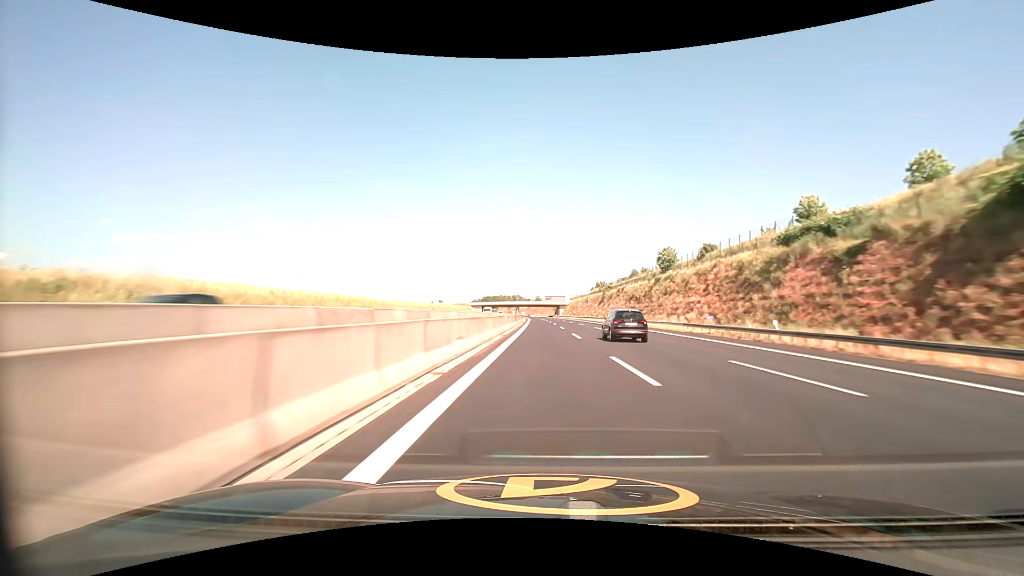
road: motorway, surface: asphalt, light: Day
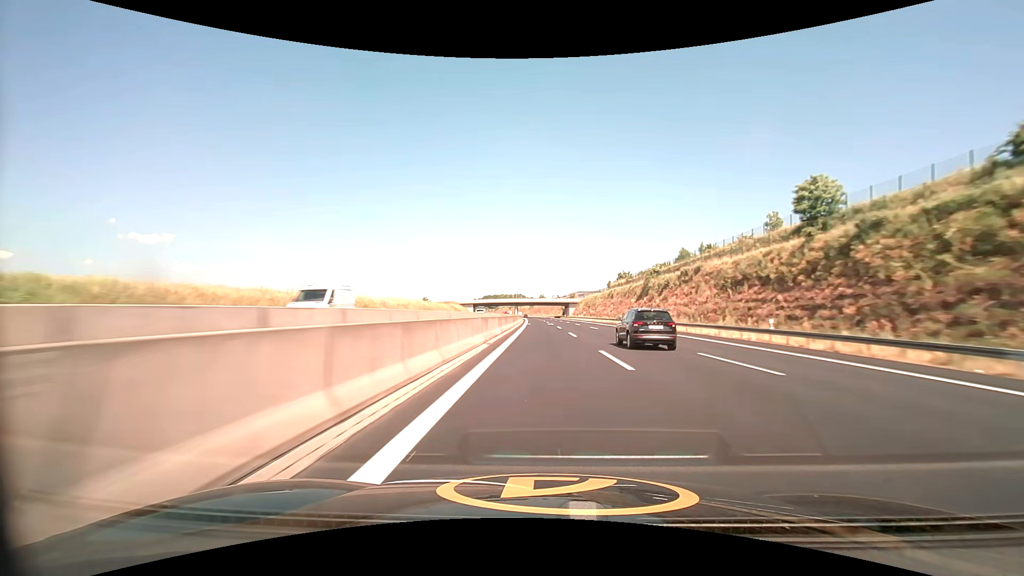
(-0.2, +51.0) m; 0°
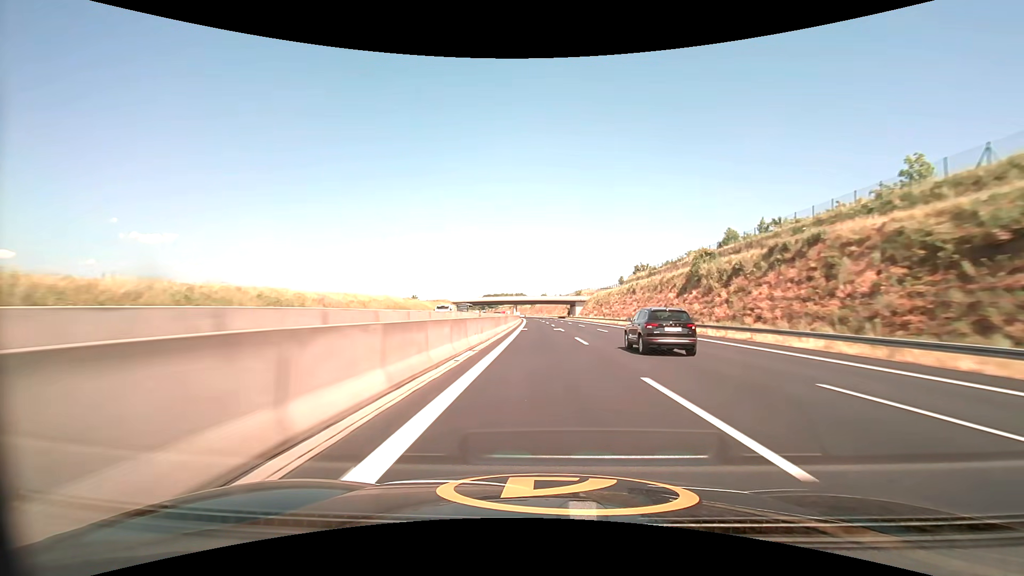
(-0.1, +25.6) m; 0°
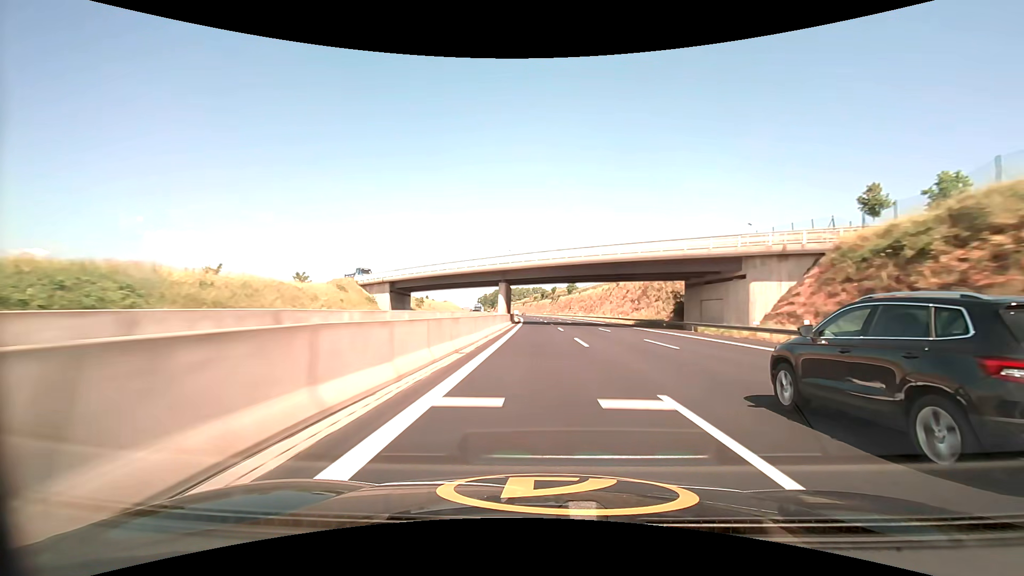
(-2.3, +127.4) m; -2°
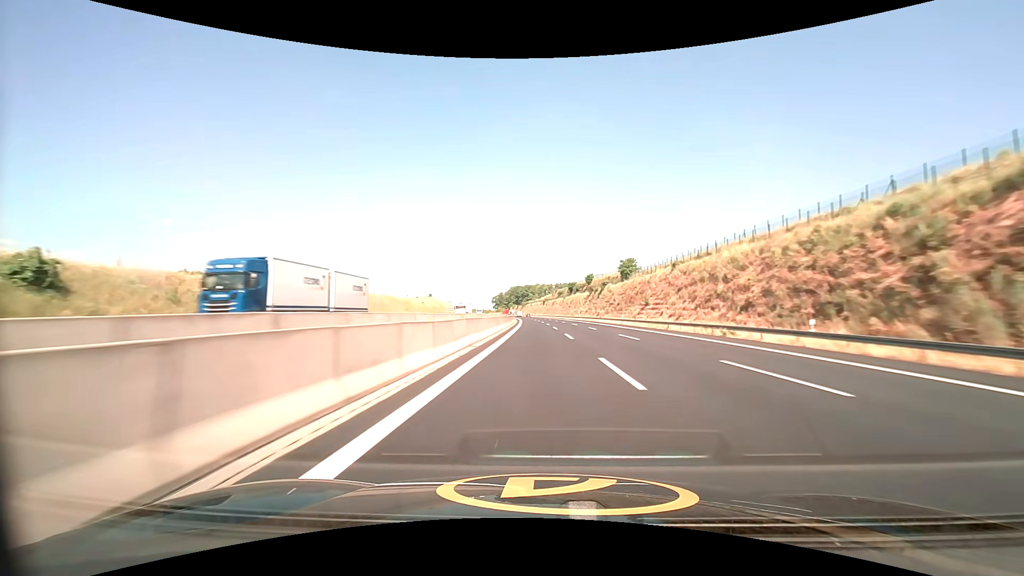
(-1.8, +100.3) m; -2°
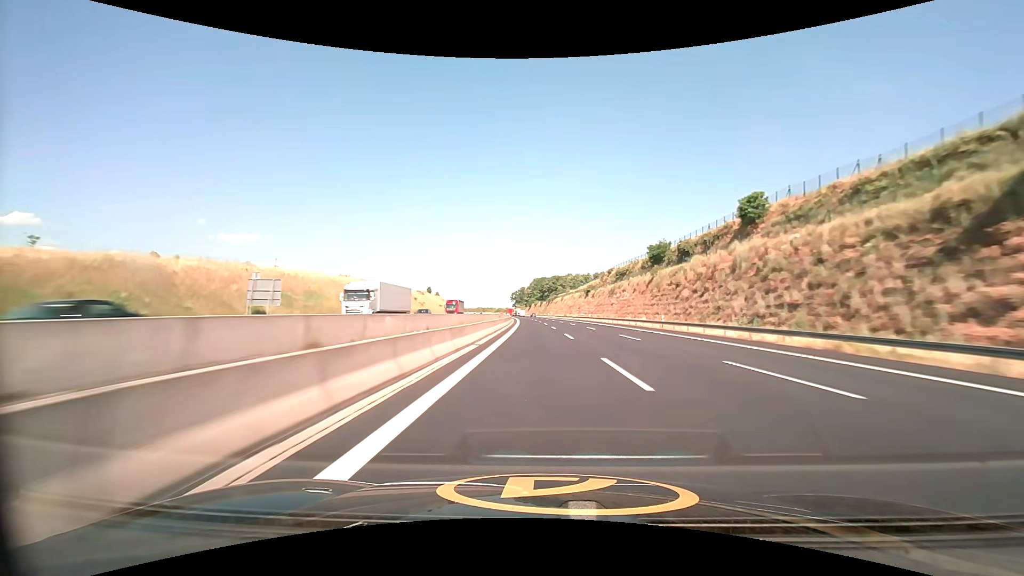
(-3.9, +125.2) m; -3°
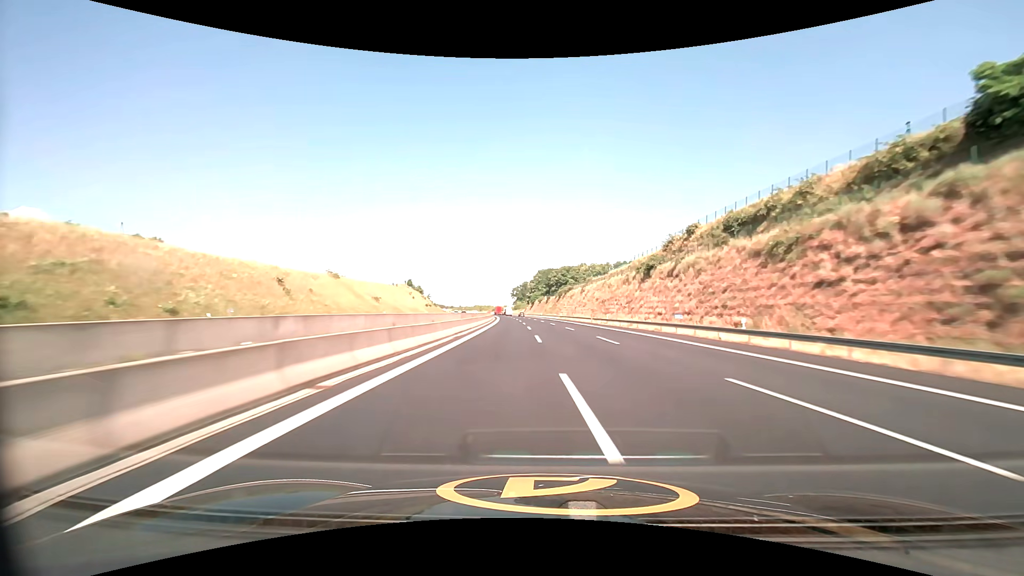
(-0.6, +75.6) m; -1°
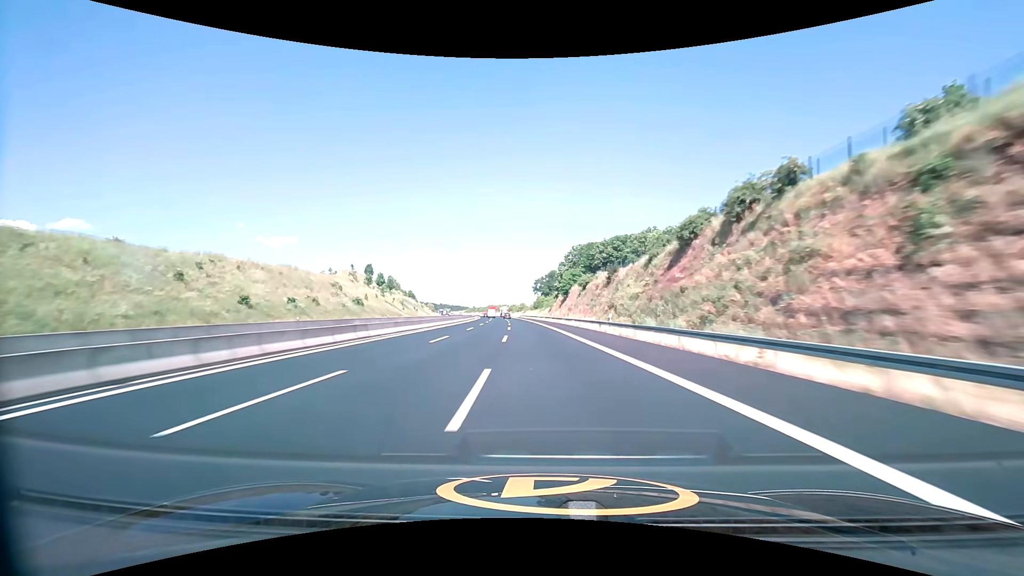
(-2.3, +124.1) m; -3°
(0, +10) (0, +20) (-1, +30) (-1, +40) (-1, +50) (-2, +60) (-3, +70) (-3, +80) (-4, +90) (-5, +100) m
